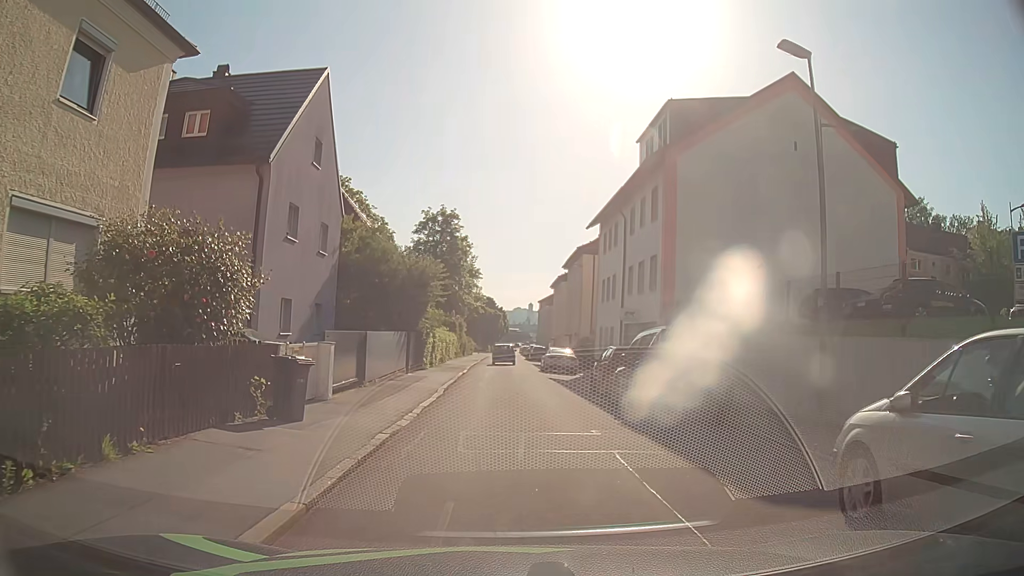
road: residential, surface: asphalt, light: Day
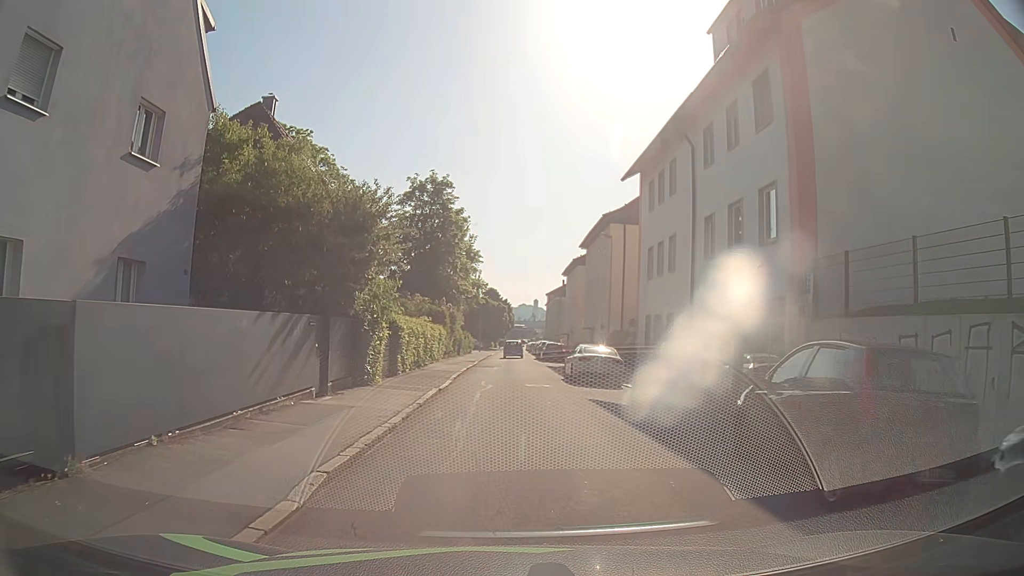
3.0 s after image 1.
(-0.2, +13.2) m; -1°
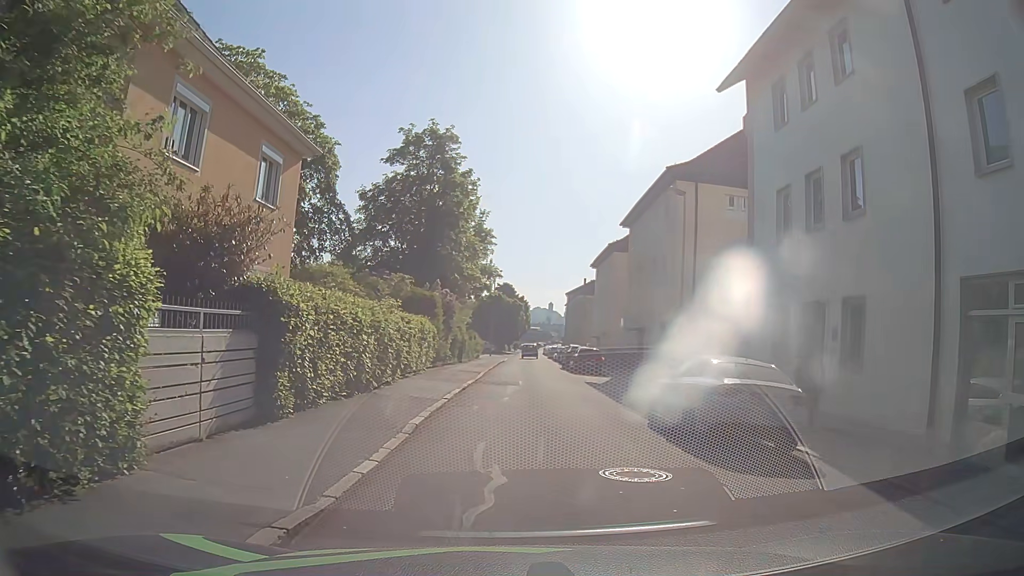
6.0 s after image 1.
(-0.3, +13.6) m; -1°
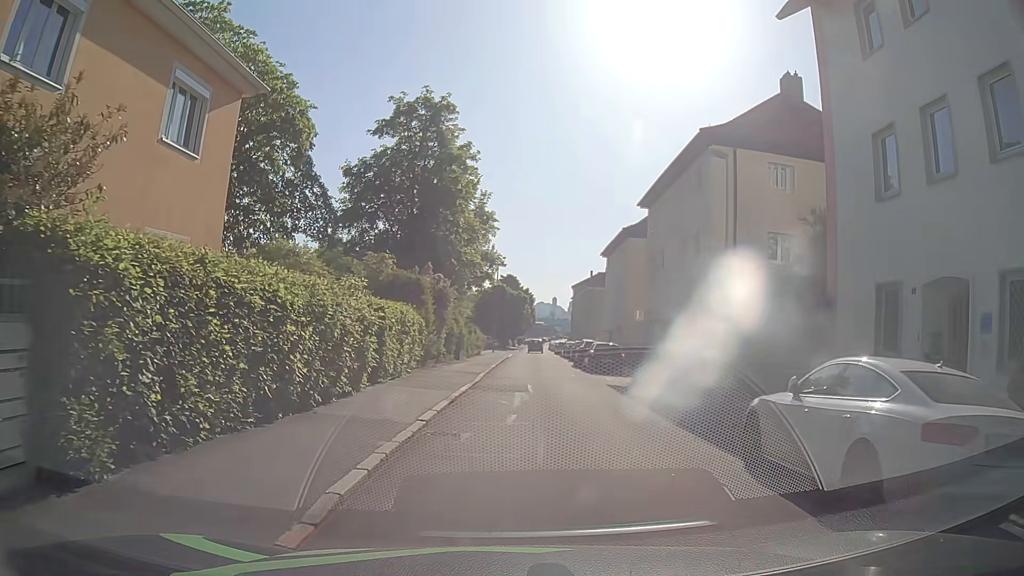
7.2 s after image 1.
(0.0, +5.2) m; -1°
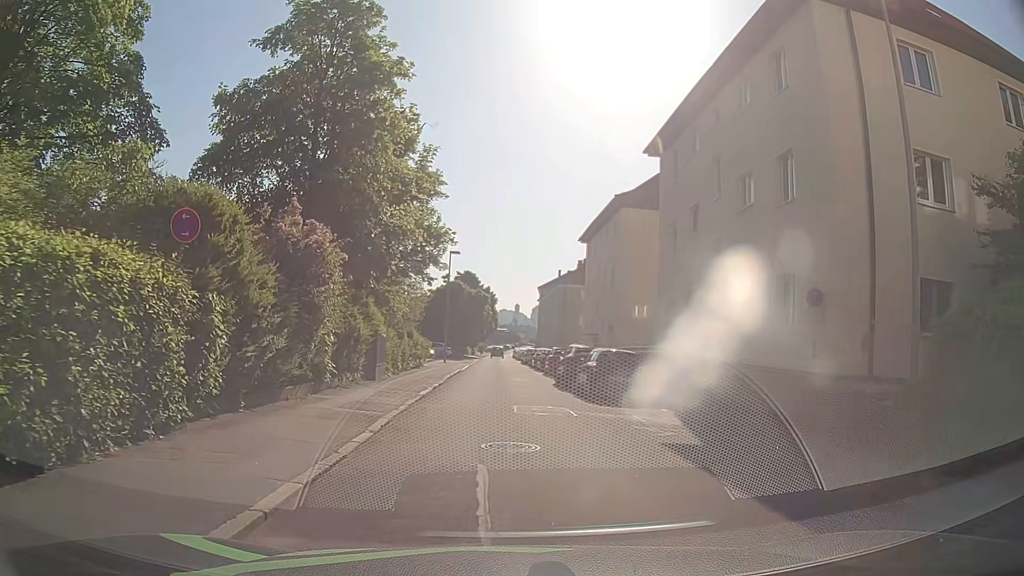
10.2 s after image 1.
(+0.4, +13.2) m; +1°
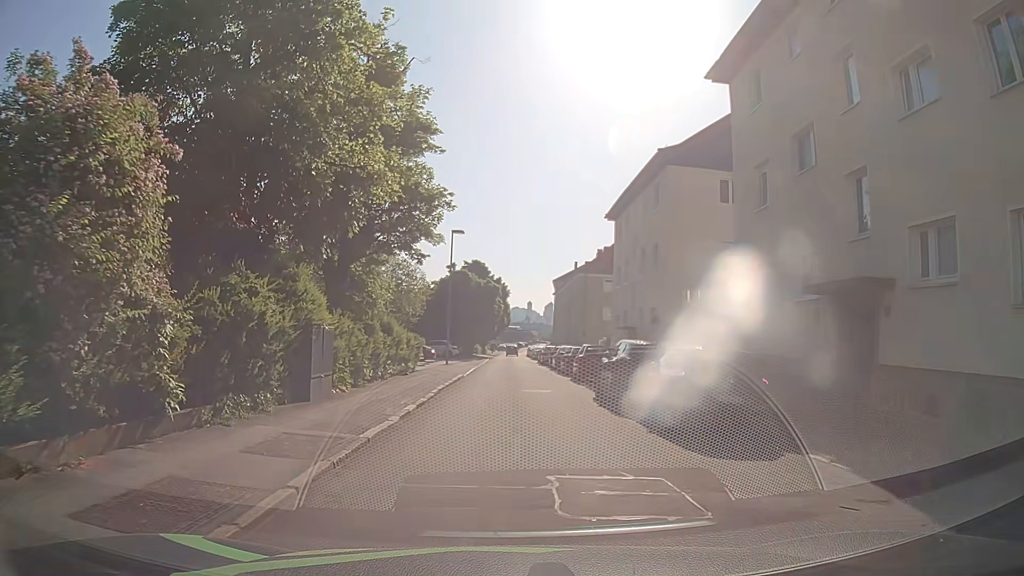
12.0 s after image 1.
(+0.2, +8.5) m; -1°
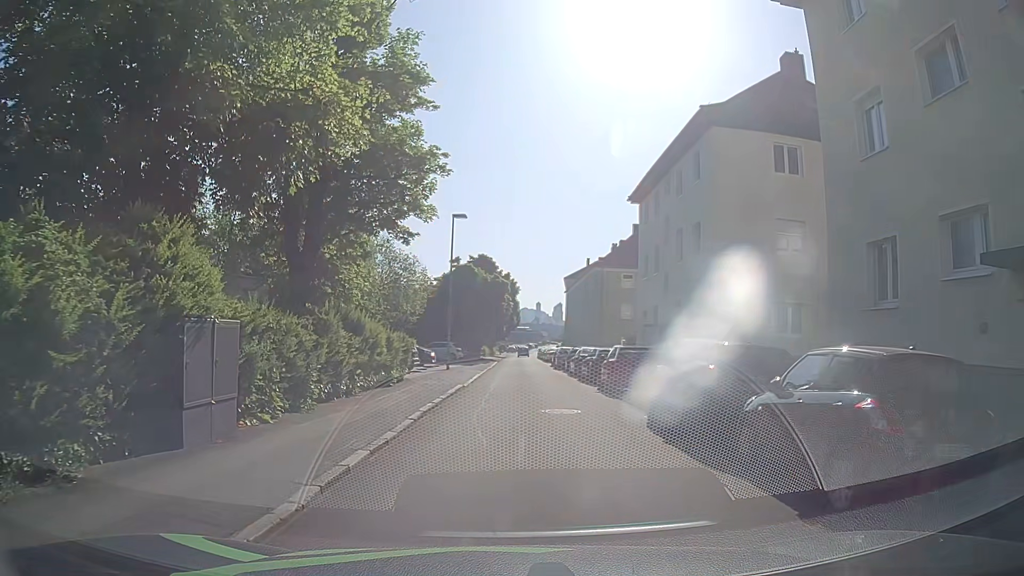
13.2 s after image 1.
(+0.1, +5.7) m; 0°
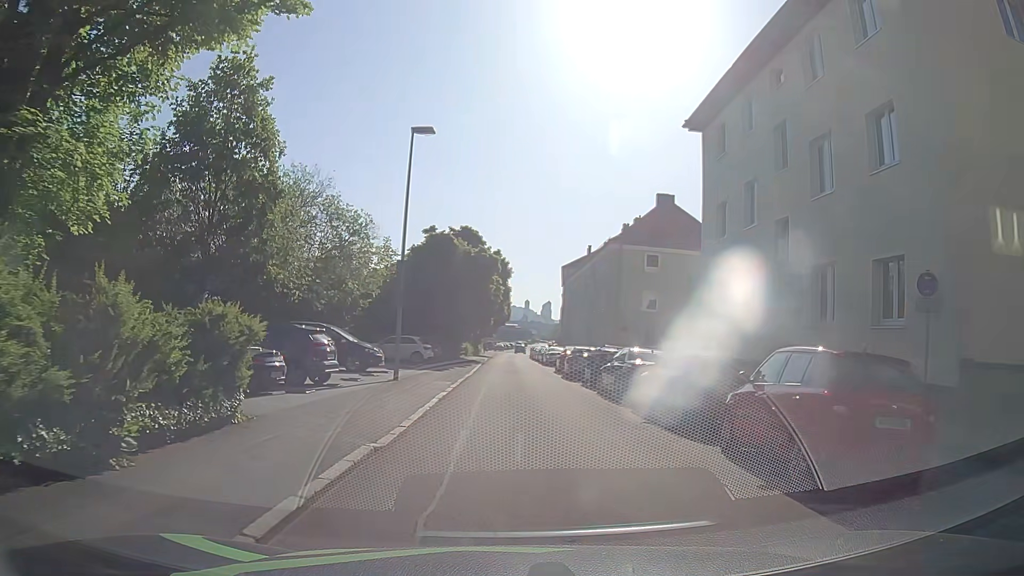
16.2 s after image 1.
(+0.2, +14.1) m; +1°
(0, +10) (0, +20) (0, +30) (0, +40) (0, +50) (0, +60) (0, +70) (0, +80) (+1, +90) (+1, +100) m
